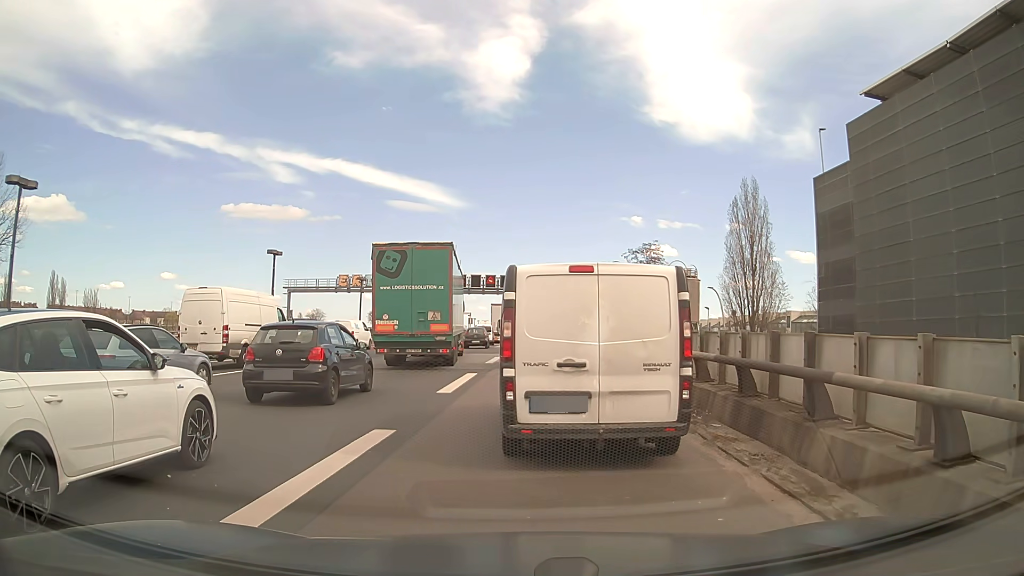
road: motorway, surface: asphalt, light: Day
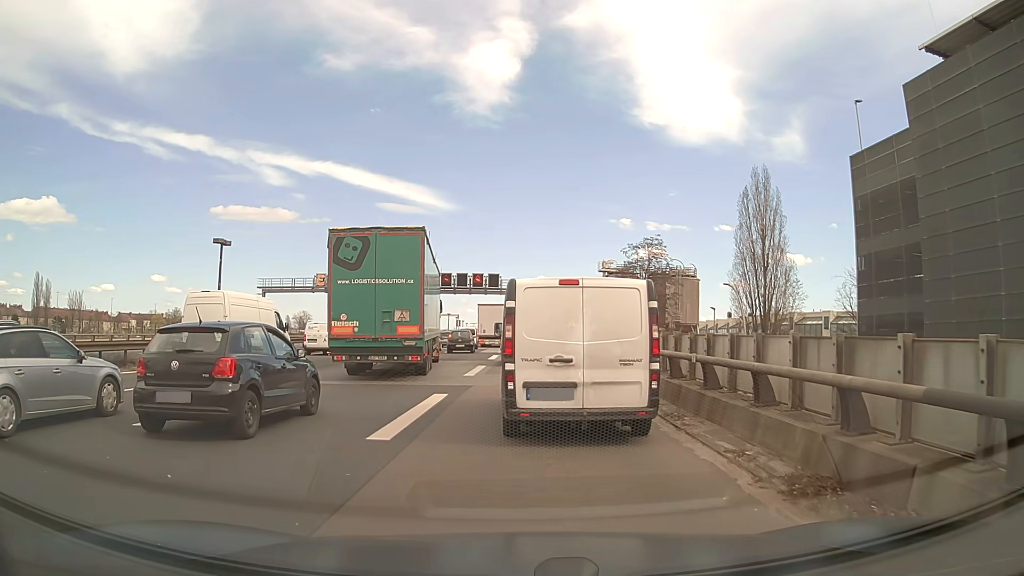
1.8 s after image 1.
(+0.1, +6.0) m; +1°
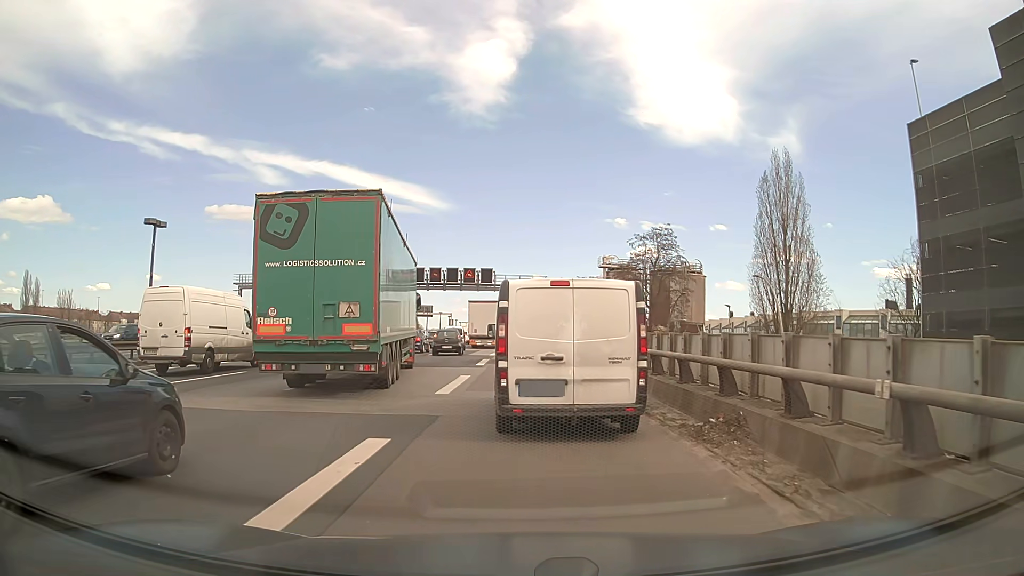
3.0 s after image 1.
(+0.1, +6.1) m; 0°
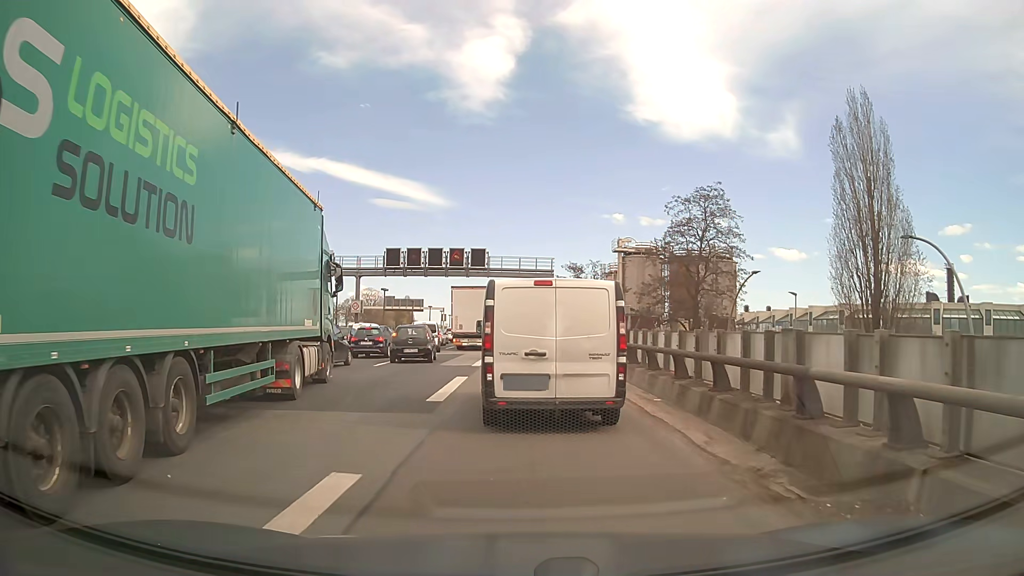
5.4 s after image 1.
(+0.1, +14.5) m; +1°
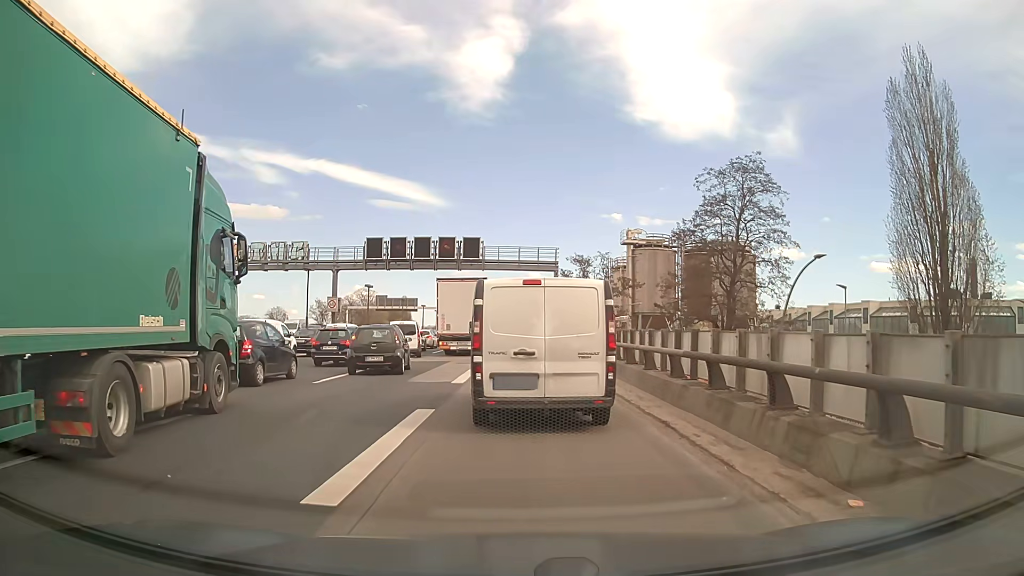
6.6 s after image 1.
(-0.1, +7.2) m; -2°
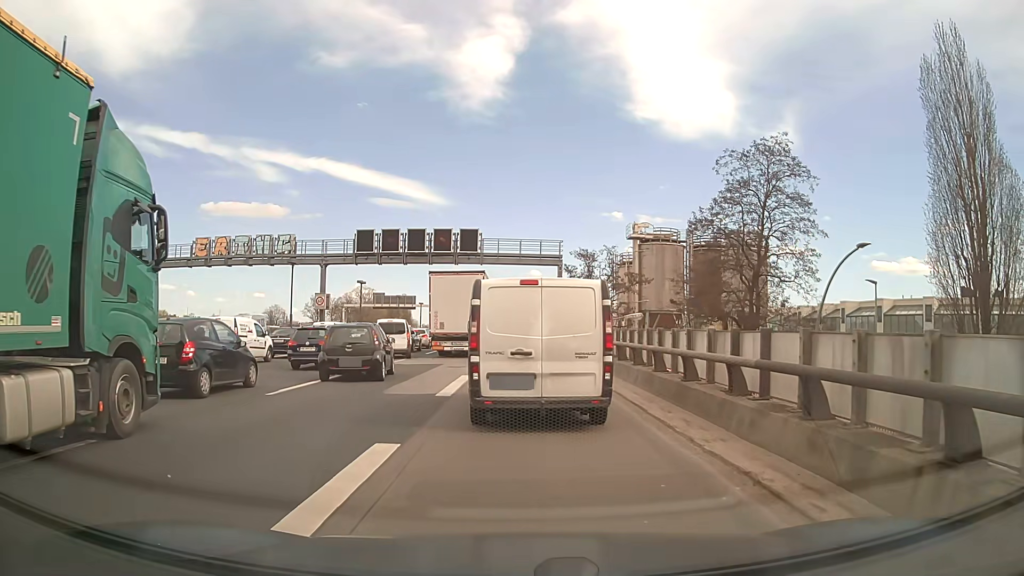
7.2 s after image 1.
(0.0, +3.3) m; 0°
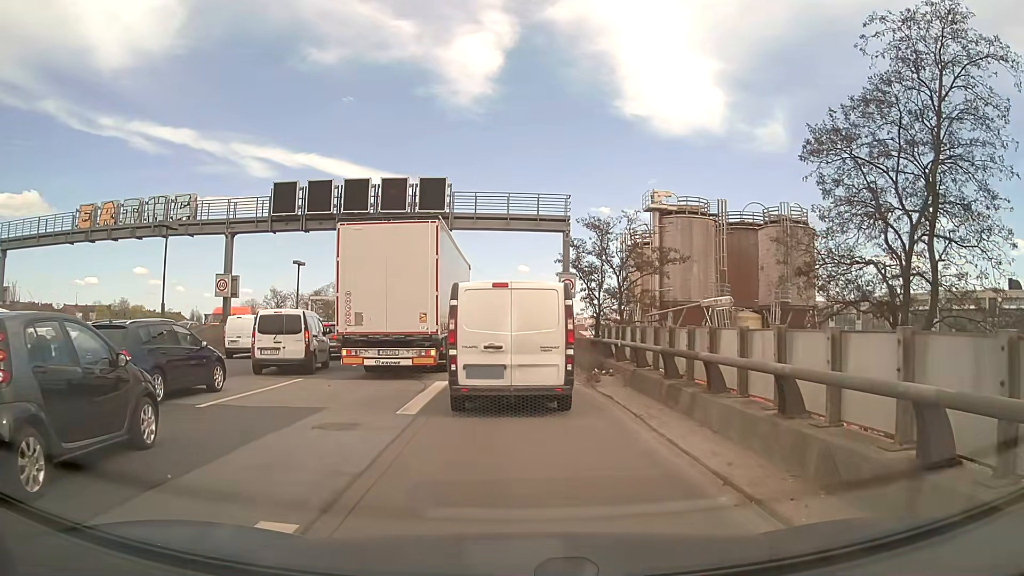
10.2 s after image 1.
(+0.2, +14.6) m; +2°
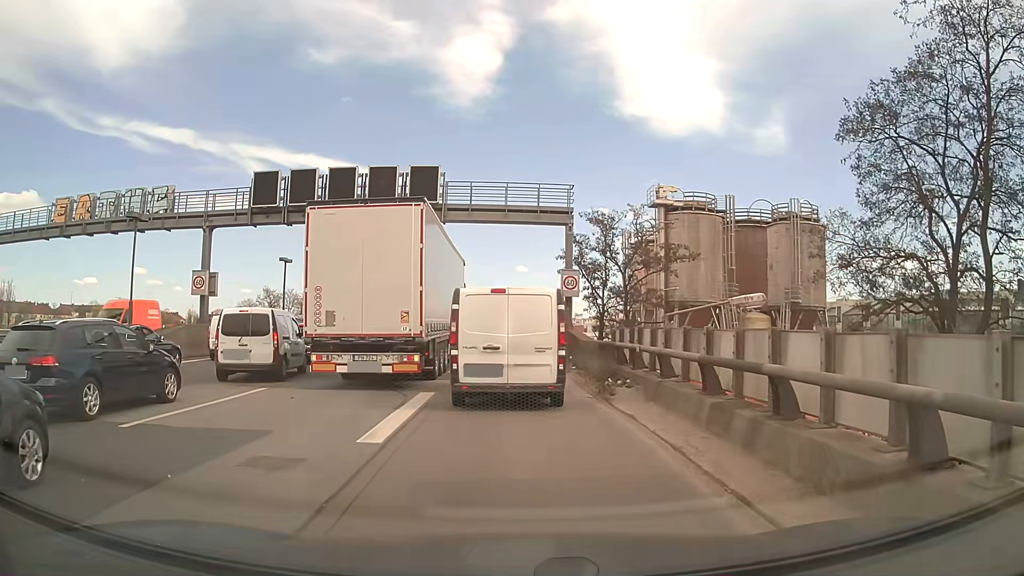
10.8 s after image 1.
(0.0, +2.4) m; -1°
(0, +10) (0, +20) (0, +30) (0, +40) (0, +50) (0, +60) (0, +70) (-1, +80) (-1, +90) (-1, +100) m
